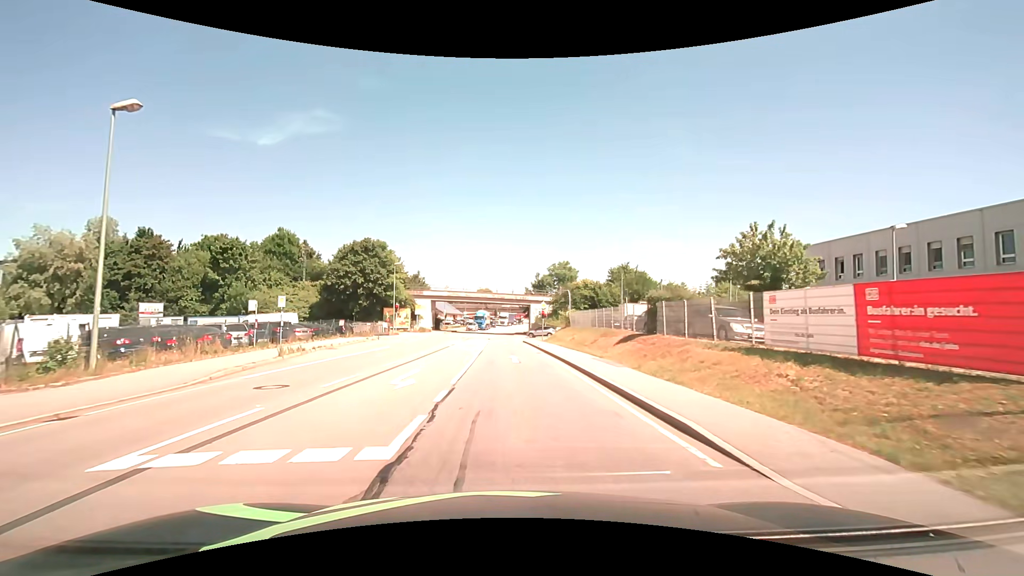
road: primary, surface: asphalt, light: Day
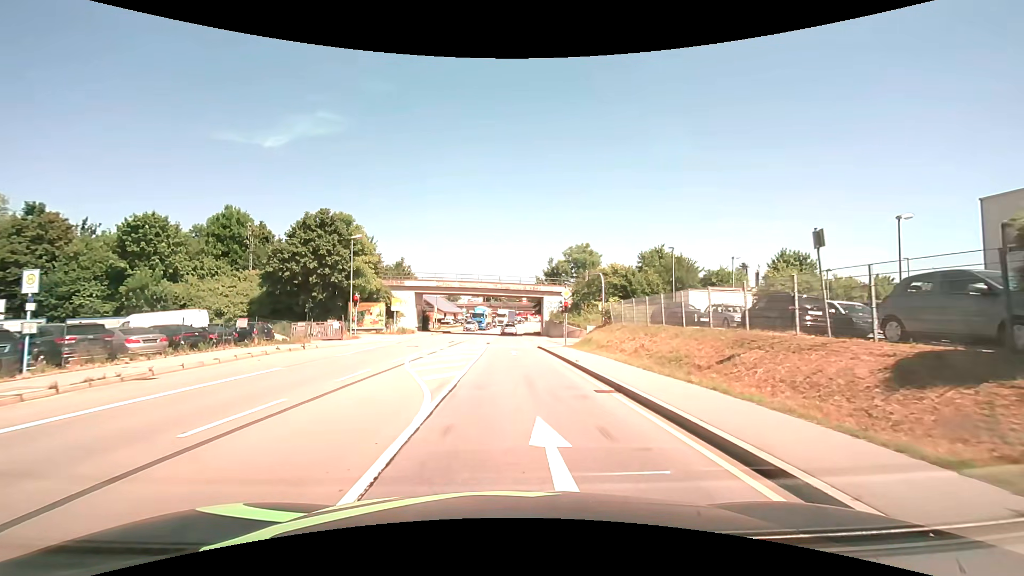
(-0.1, +16.9) m; 0°
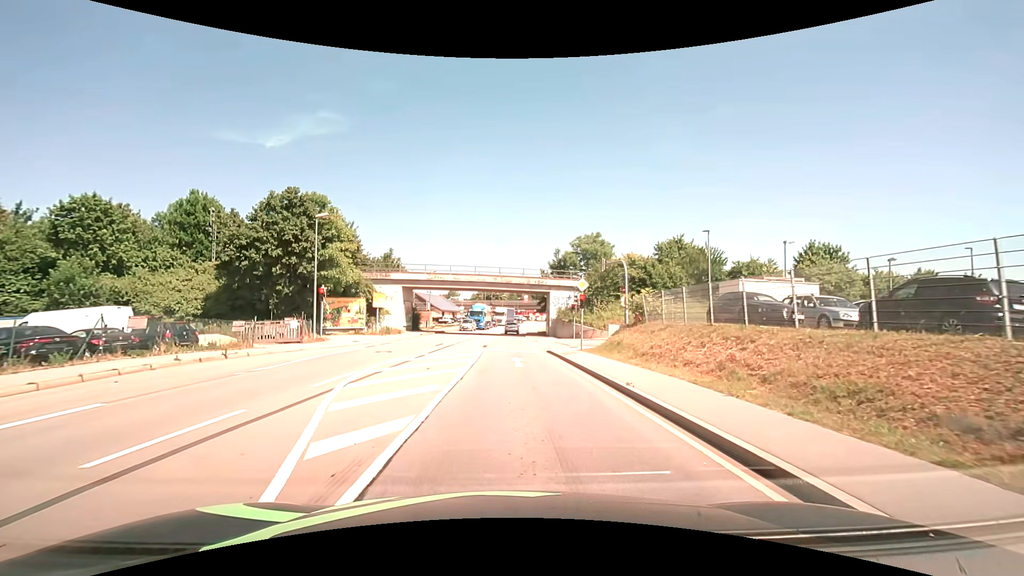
(-0.1, +7.4) m; 0°
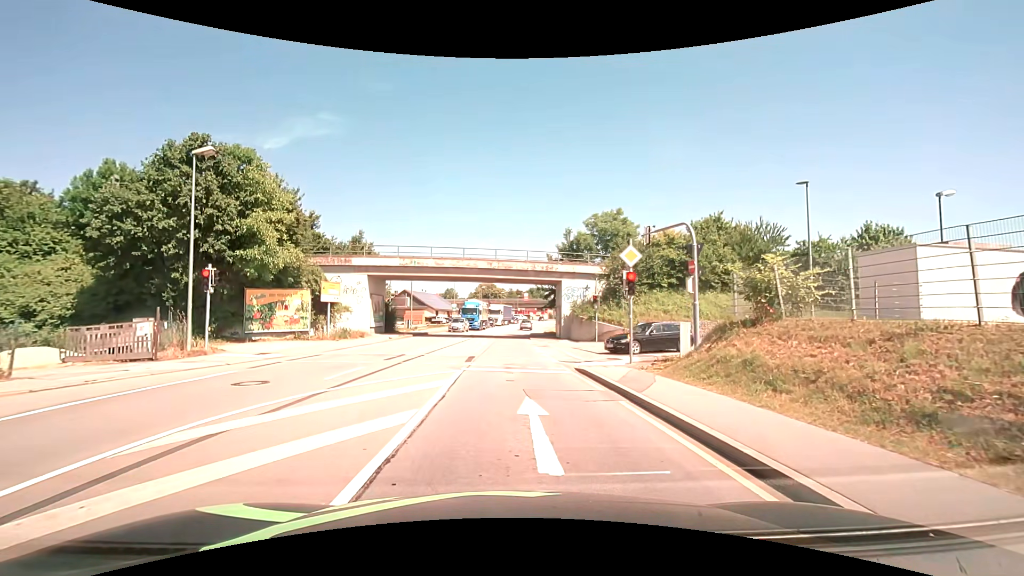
(0.0, +12.0) m; 0°
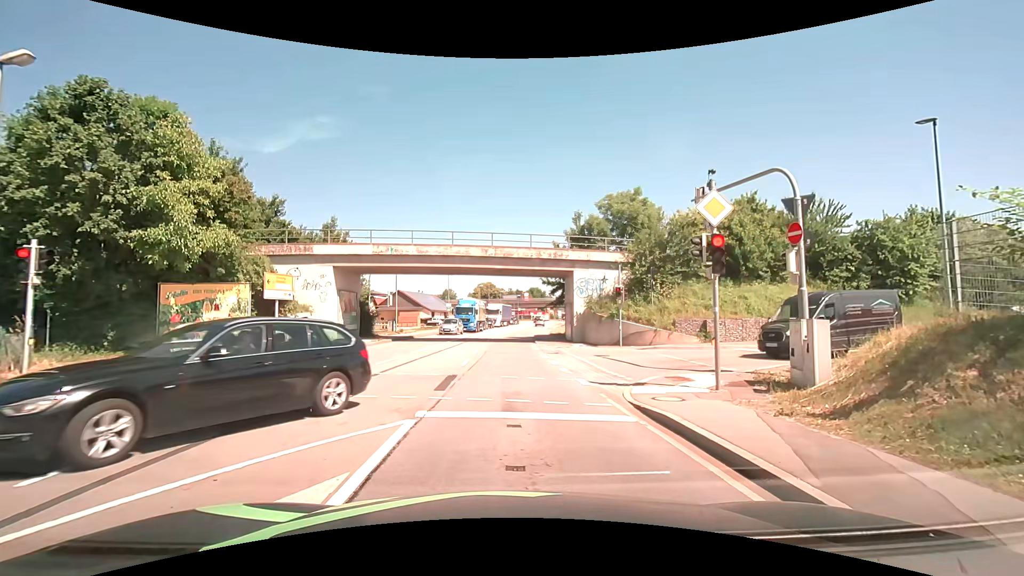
(0.0, +7.2) m; 0°
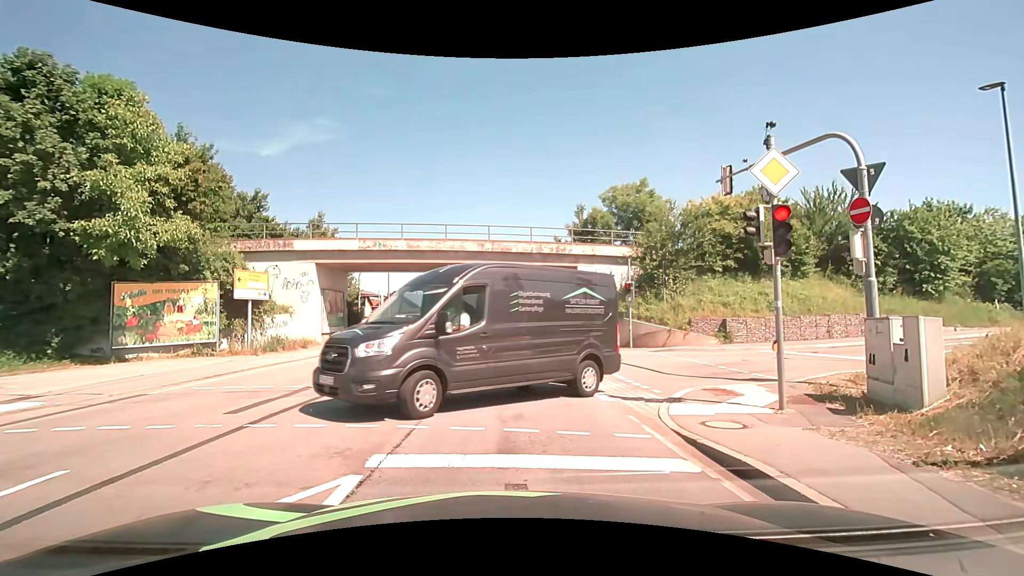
(0.0, +2.4) m; +1°
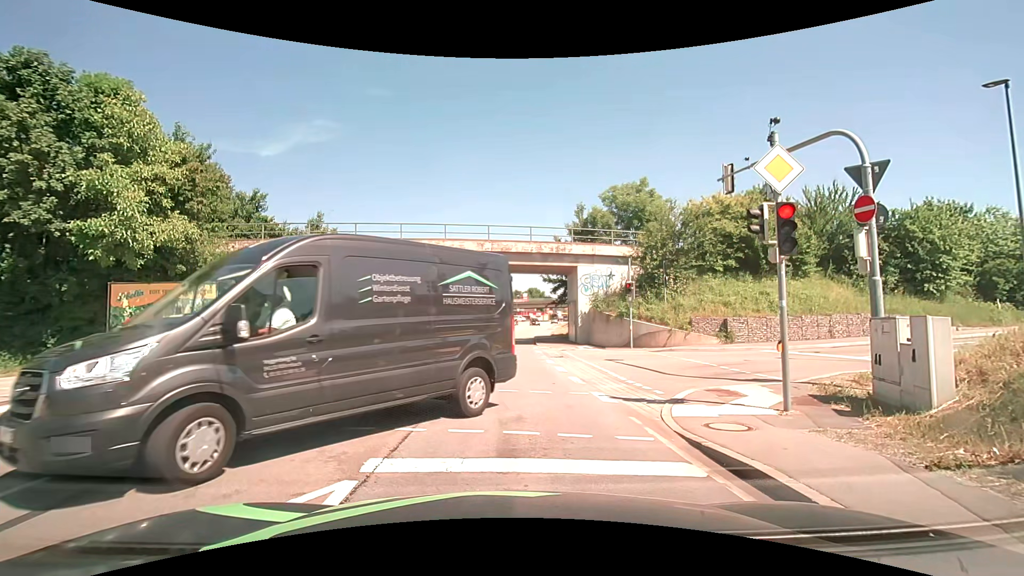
(0.0, +0.2) m; 0°
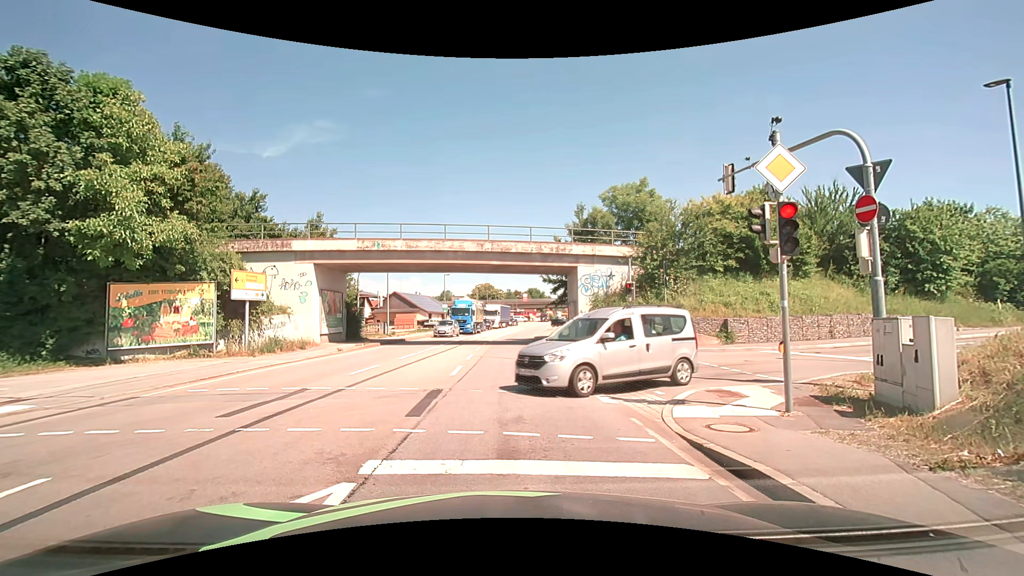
(0.0, +0.1) m; 0°
